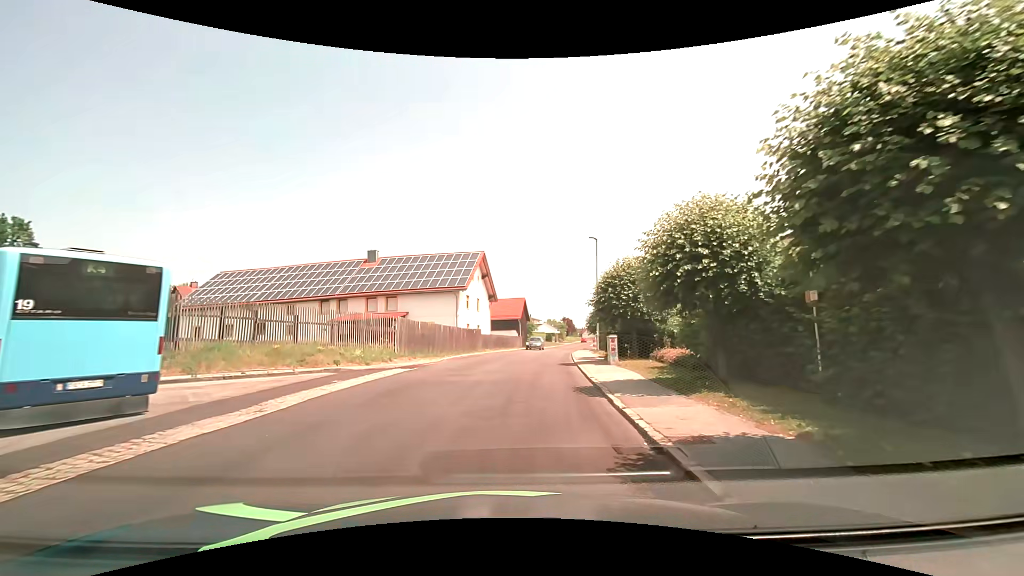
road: tertiary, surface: asphalt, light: Day
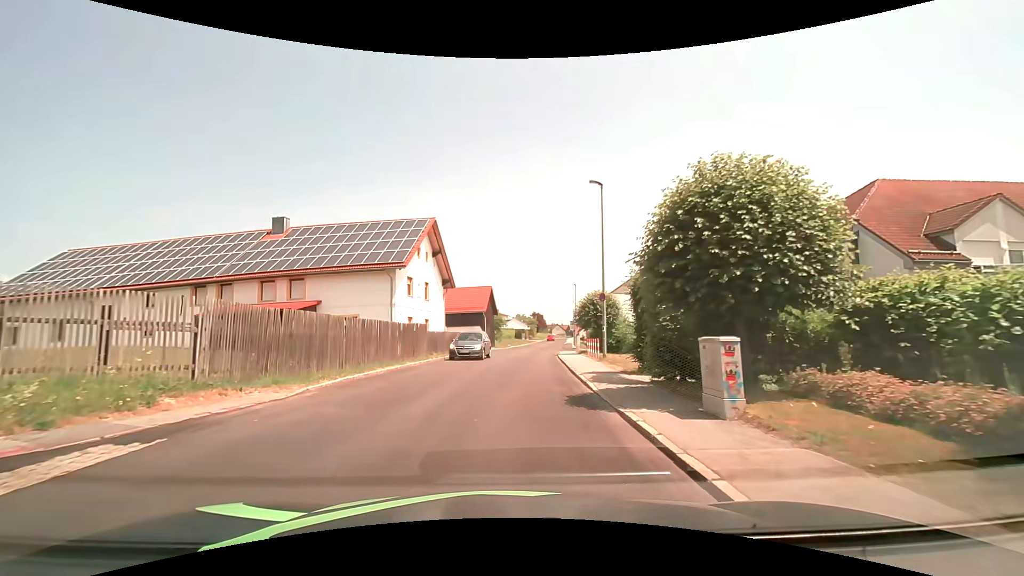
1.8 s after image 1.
(+0.5, +13.0) m; +4°
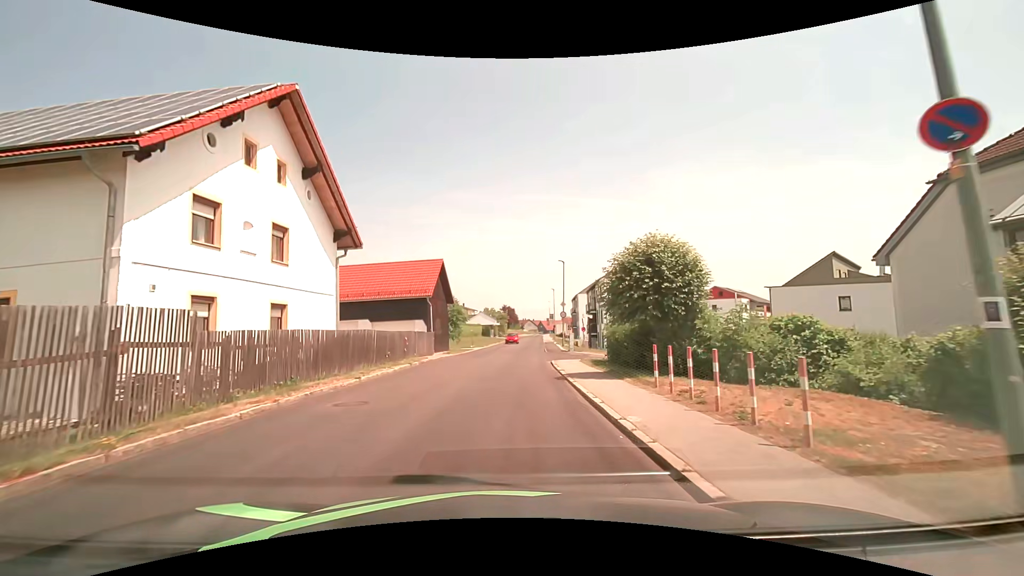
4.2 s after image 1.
(+0.5, +18.5) m; +3°
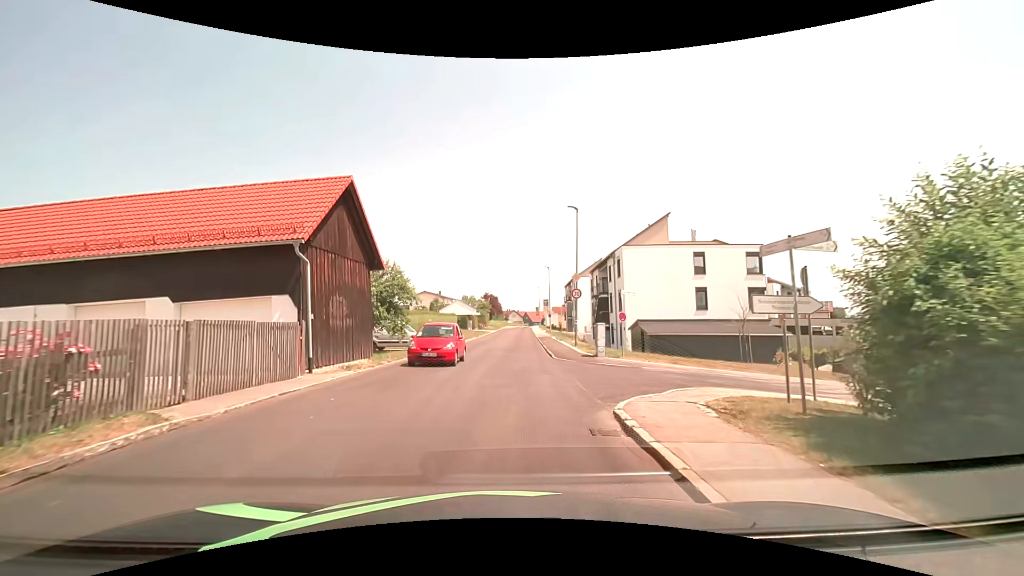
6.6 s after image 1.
(+0.3, +18.2) m; +2°
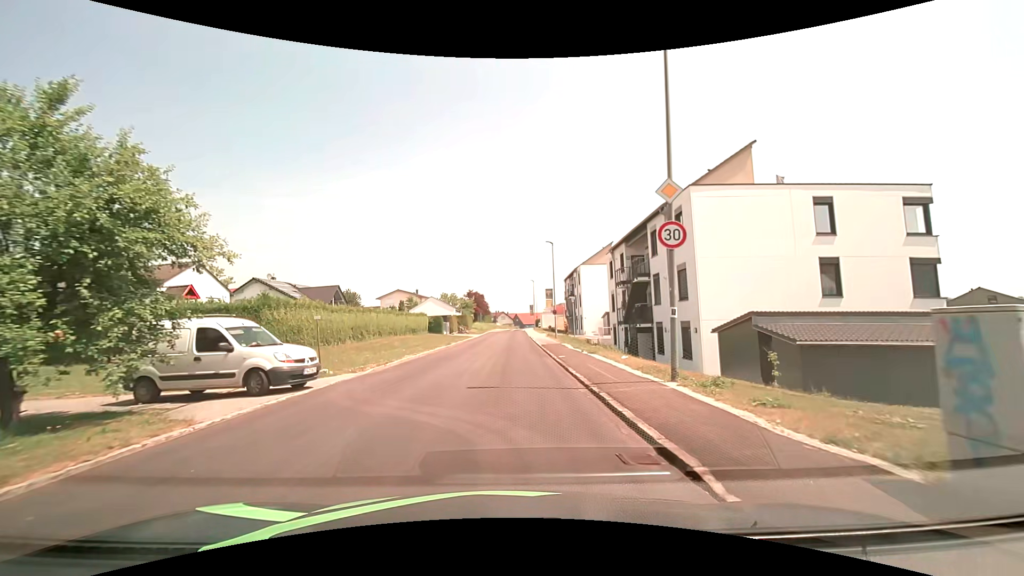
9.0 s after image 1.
(+0.2, +18.3) m; +1°
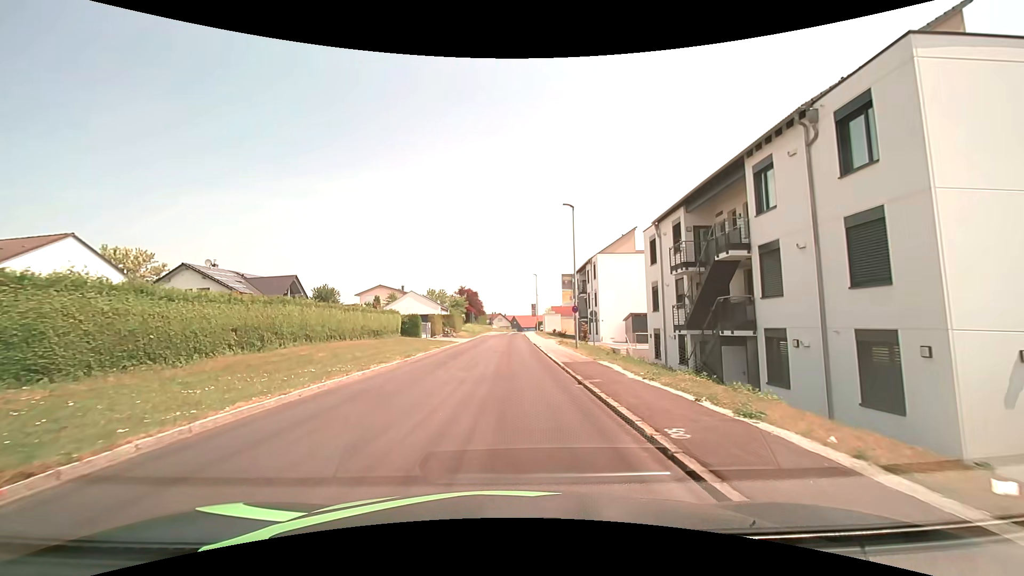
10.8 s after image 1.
(0.0, +13.4) m; 0°
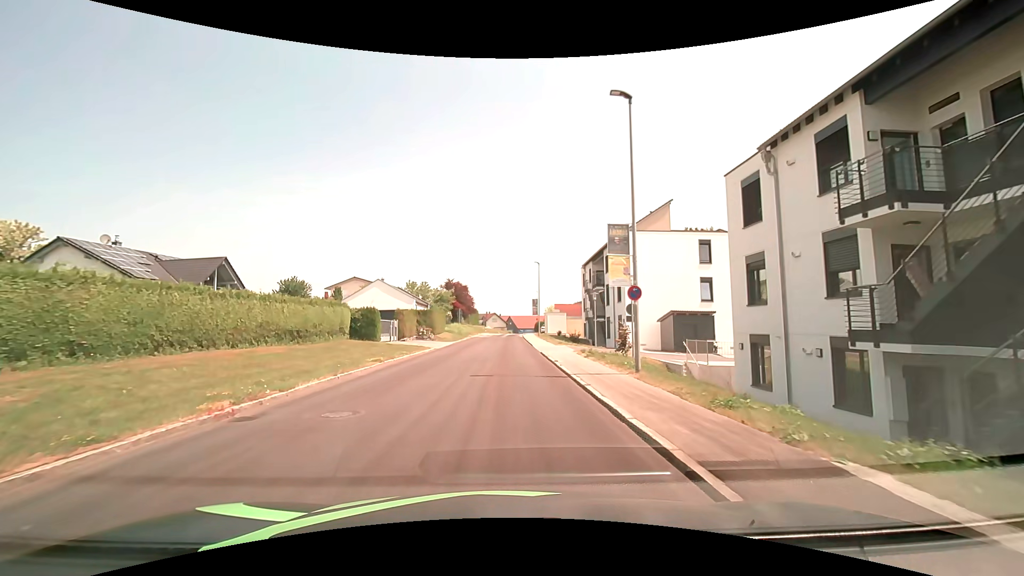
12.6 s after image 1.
(+0.1, +13.3) m; 0°
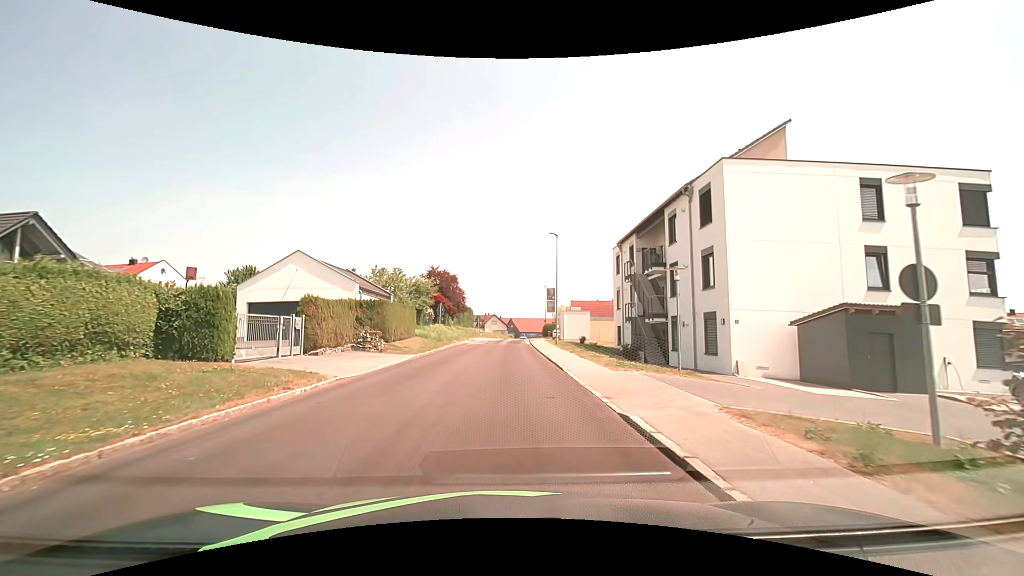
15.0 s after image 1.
(0.0, +17.8) m; 0°
(0, +10) (0, +20) (0, +30) (0, +40) (+1, +50) (+1, +60) (+2, +70) (+3, +80) (+4, +90) (+6, +100) m
